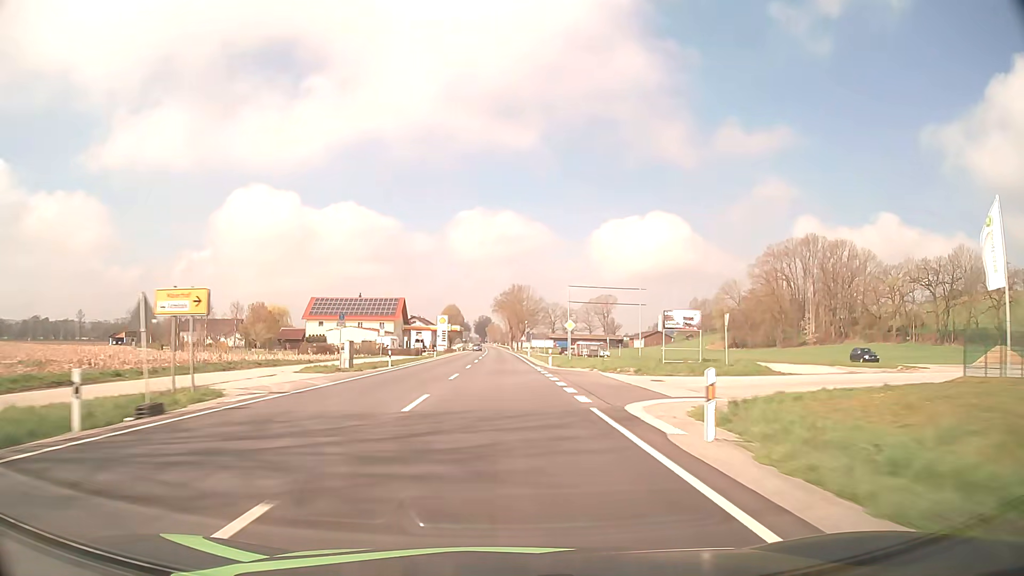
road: primary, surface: asphalt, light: Day
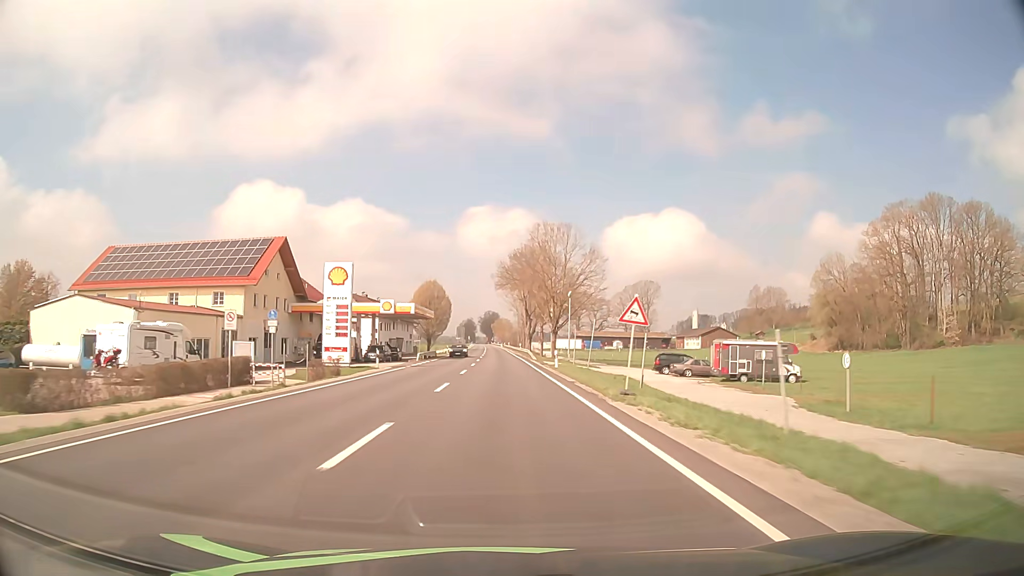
(-0.8, +79.0) m; -1°
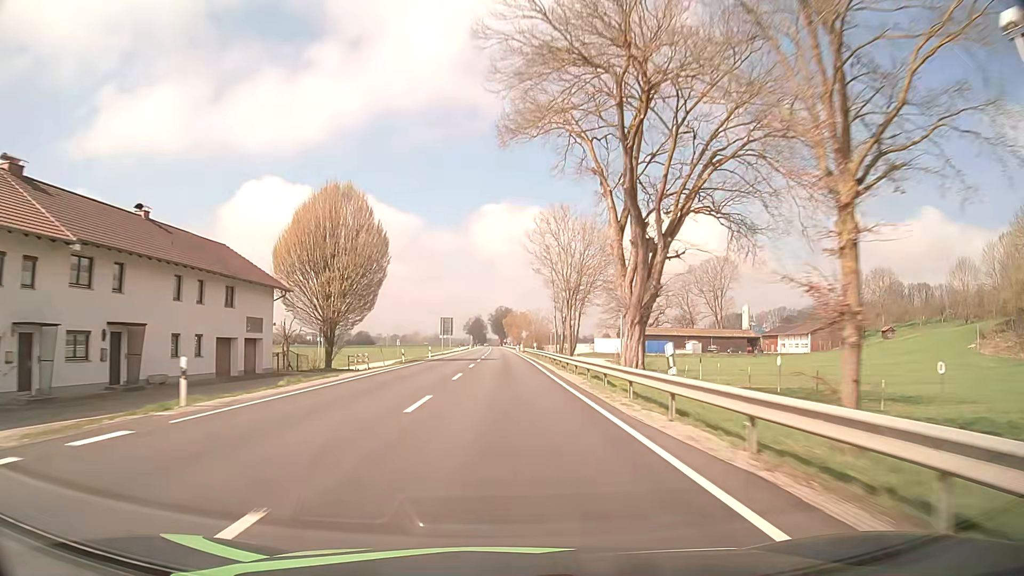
(-0.8, +78.9) m; -1°
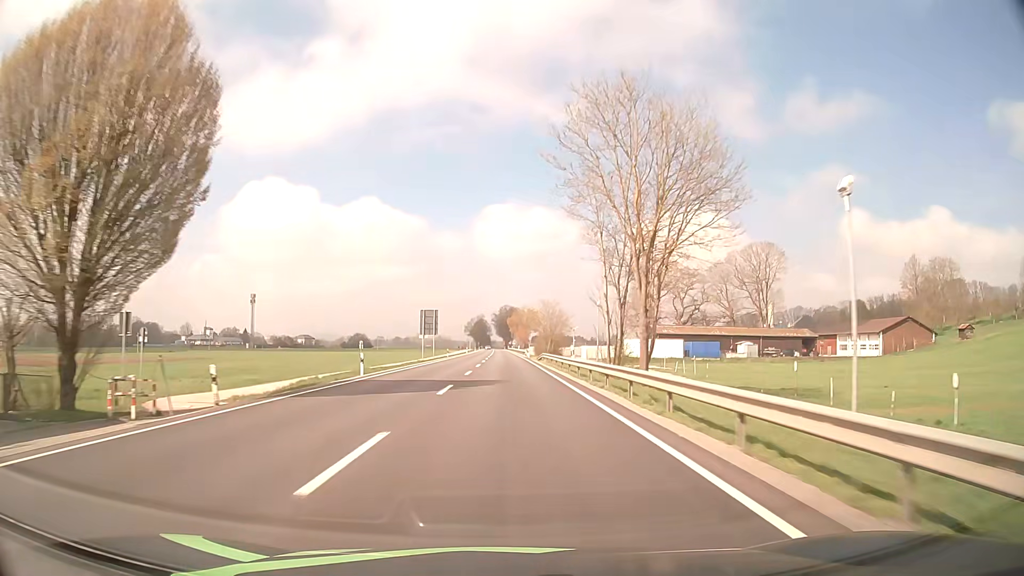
(-0.1, +31.6) m; 0°
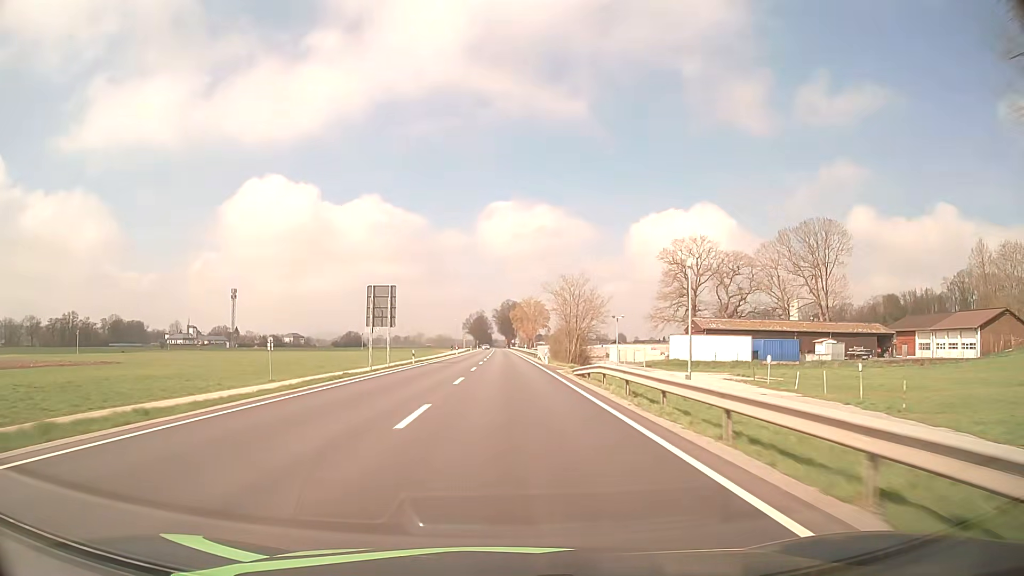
(0.0, +31.5) m; 0°
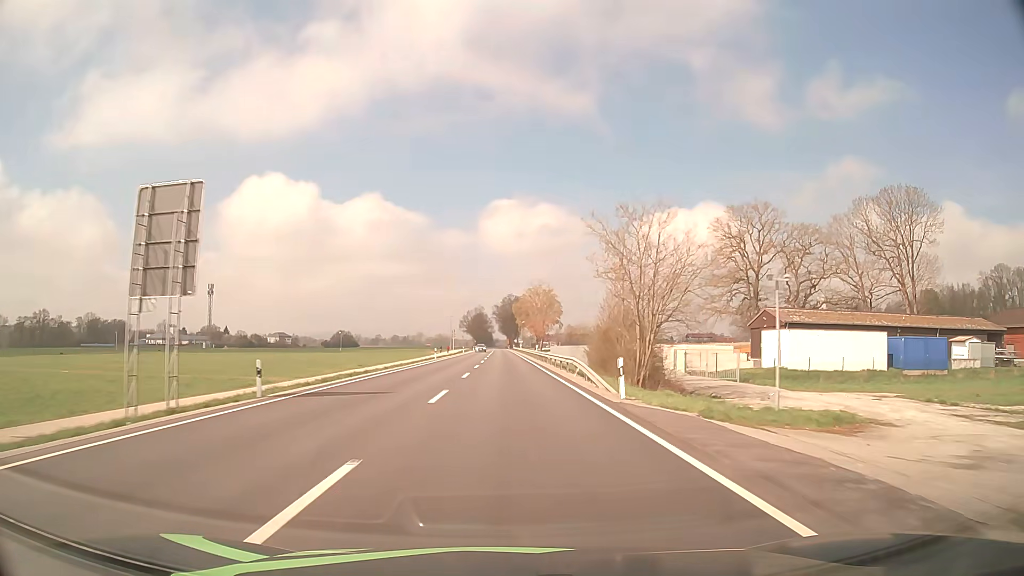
(0.0, +31.6) m; 0°
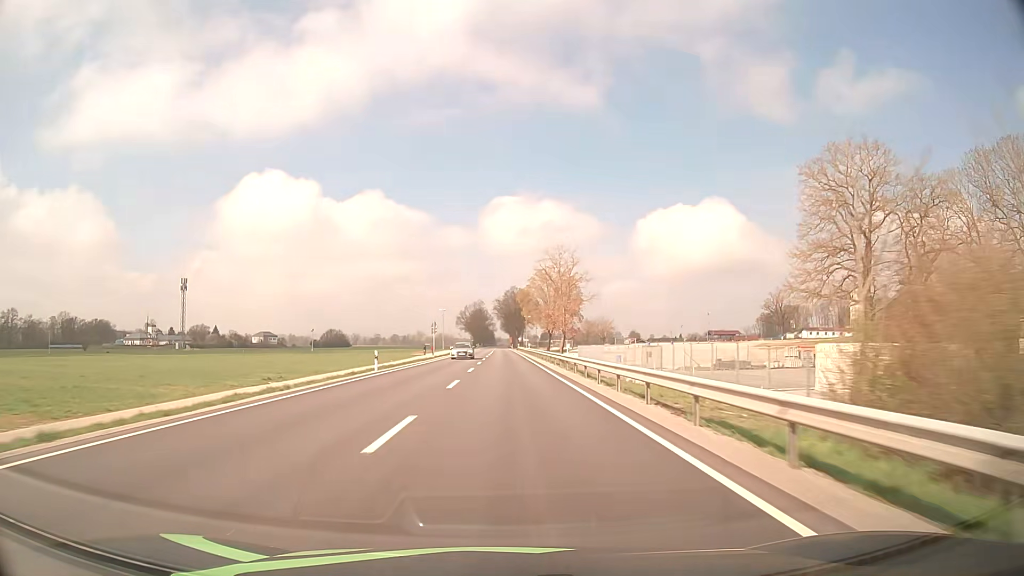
(0.0, +31.6) m; 0°
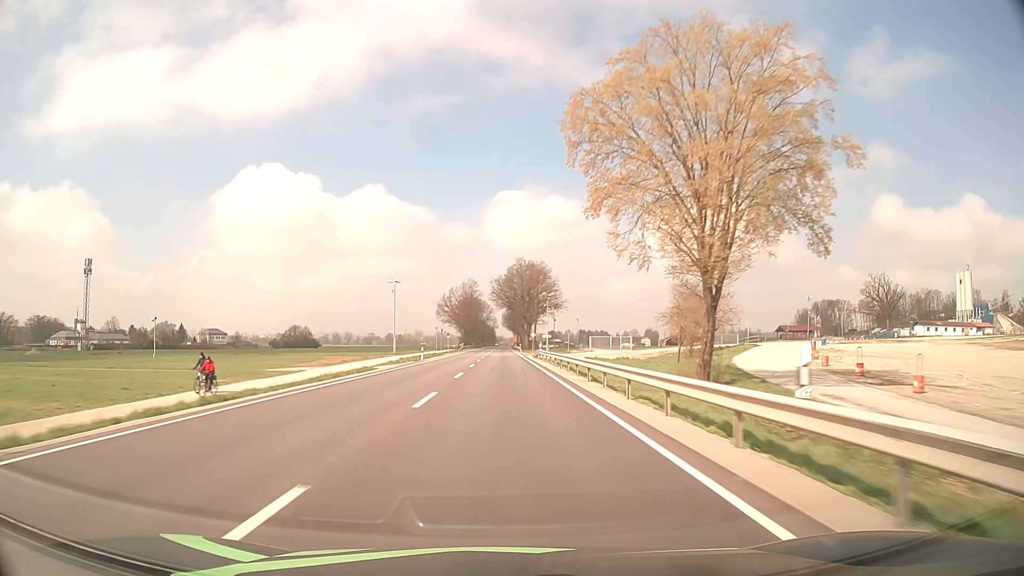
(0.0, +79.1) m; 0°
(0, +10) (0, +20) (0, +30) (0, +40) (0, +50) (0, +60) (0, +70) (0, +80) (-1, +90) (-1, +100) m
